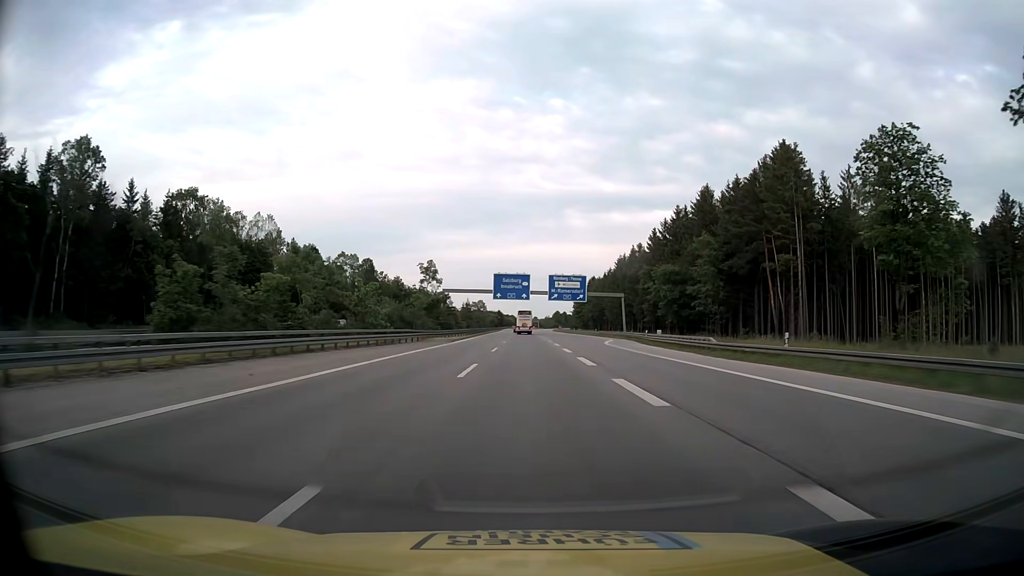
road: motorway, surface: asphalt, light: Day
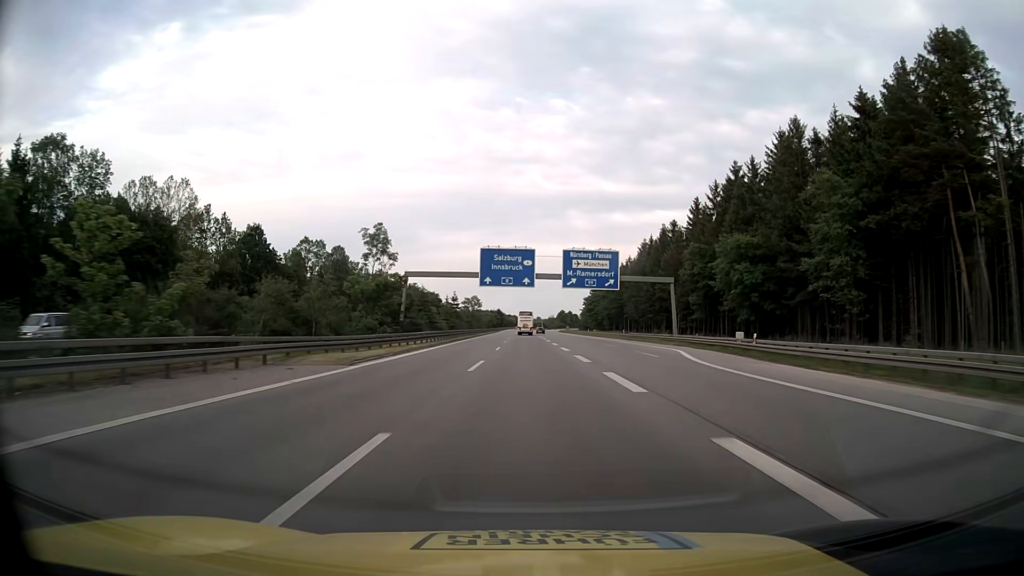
(-0.1, +33.5) m; 0°
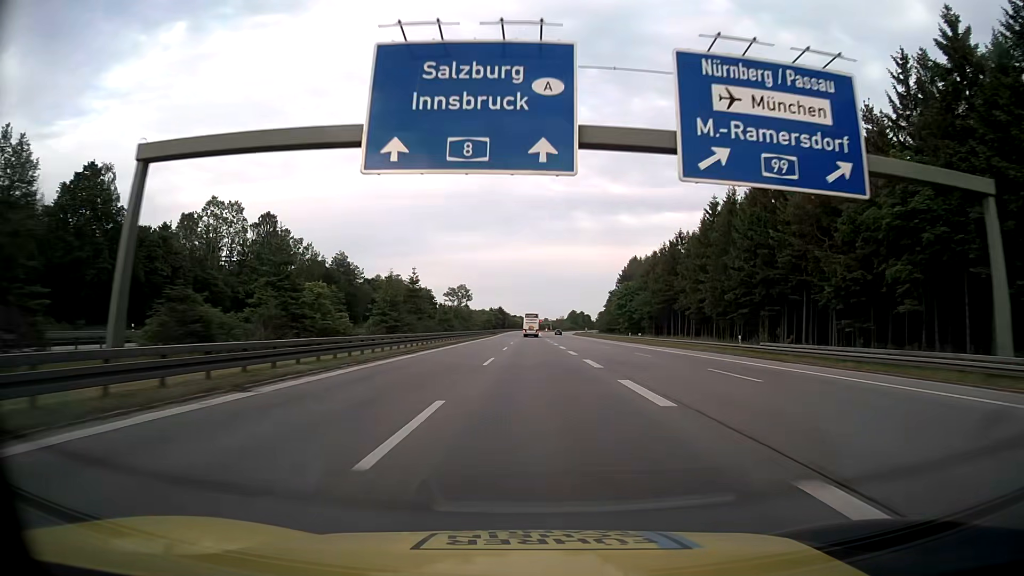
(-0.2, +50.3) m; -1°
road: motorway_link
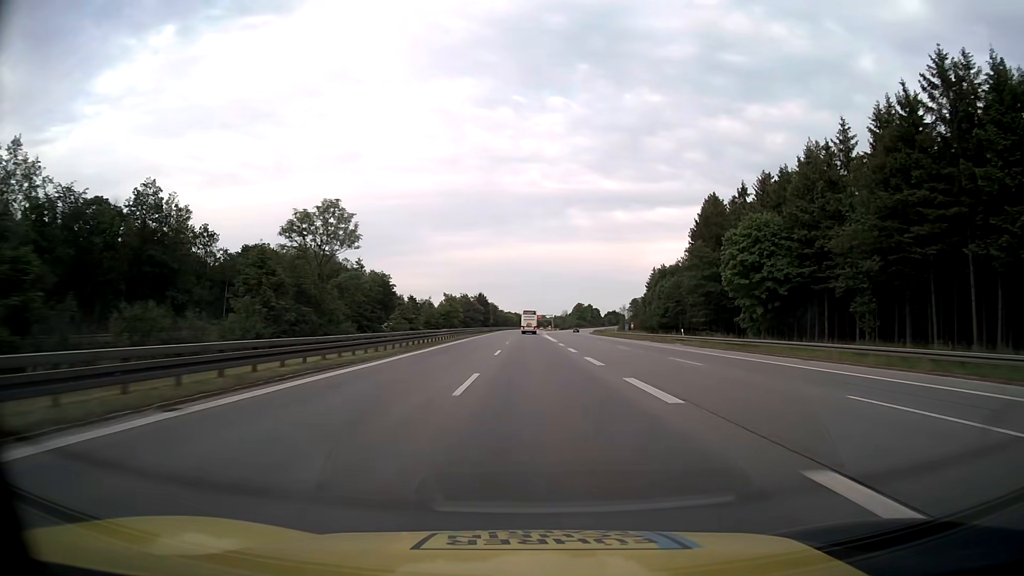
(+0.2, +83.8) m; +1°
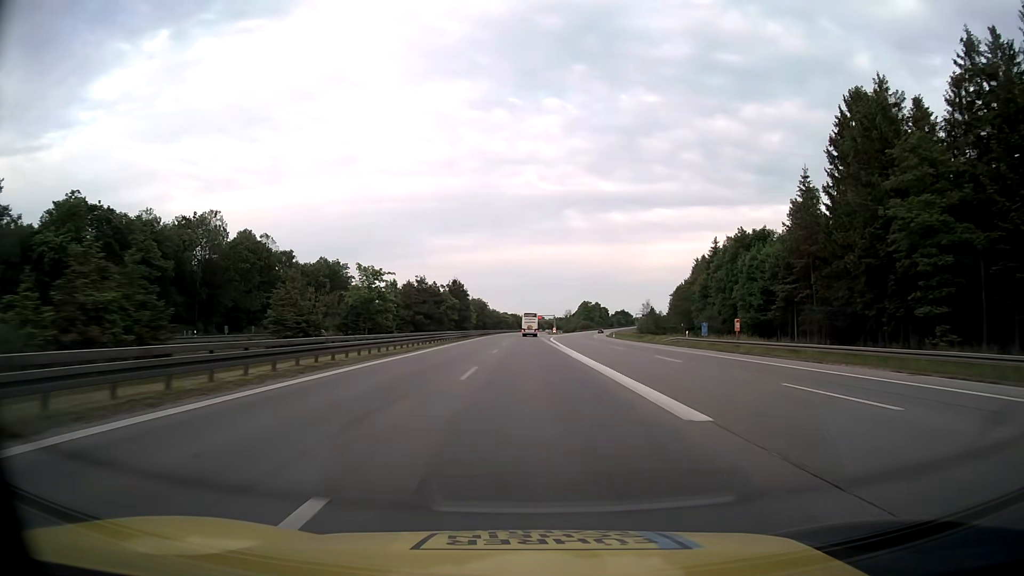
(0.0, +50.3) m; 0°
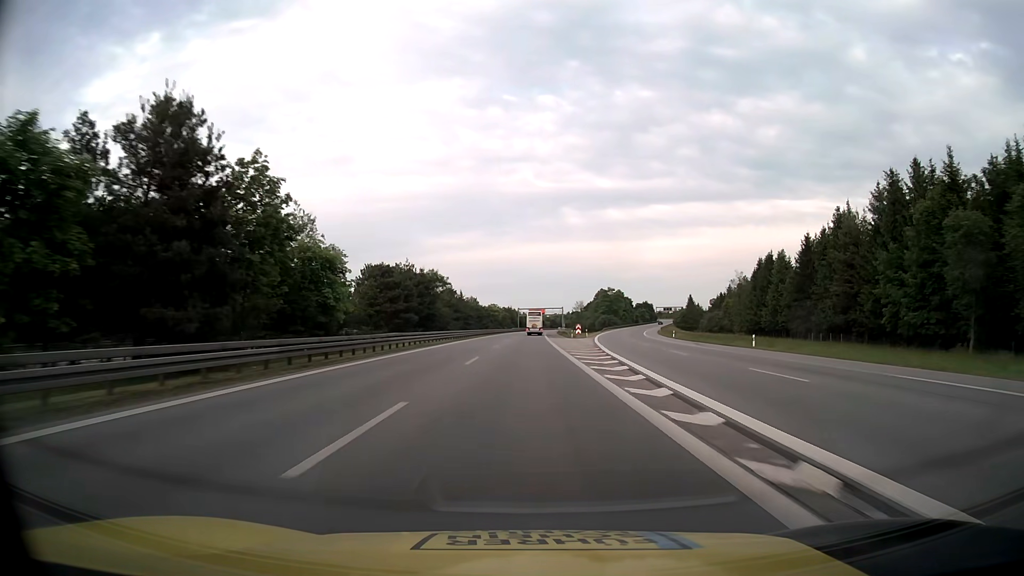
(+0.1, +83.8) m; 0°
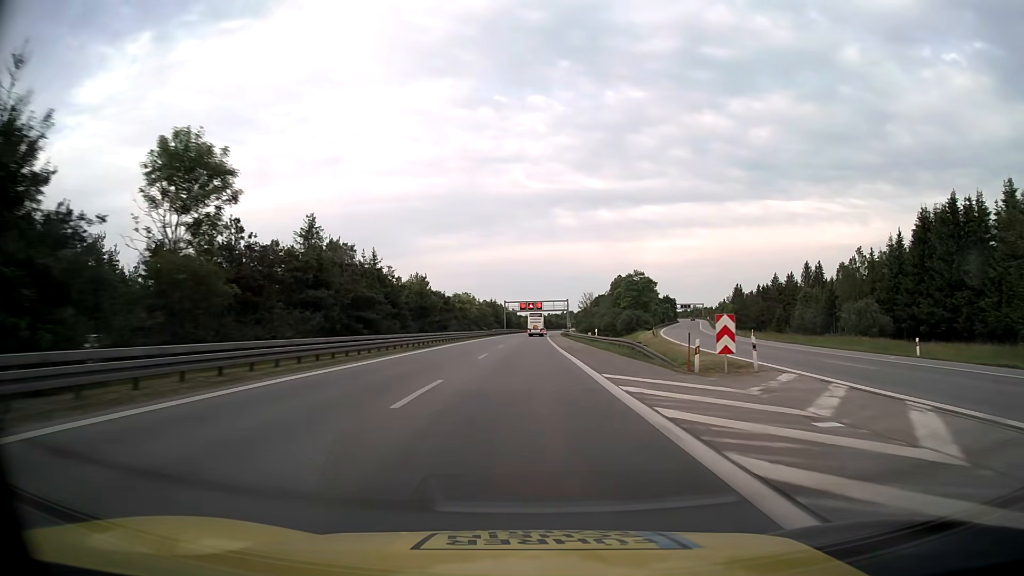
(+0.3, +67.1) m; +1°
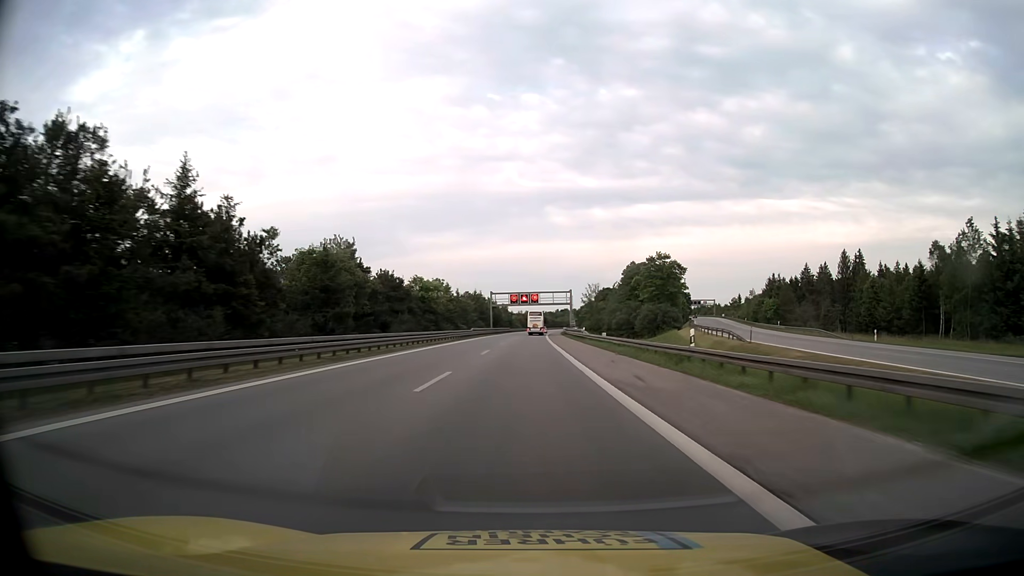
(+0.2, +33.6) m; +1°
(0, +10) (0, +20) (0, +30) (0, +40) (0, +50) (0, +60) (+1, +70) (+1, +80) (+1, +90) (+1, +100) m
